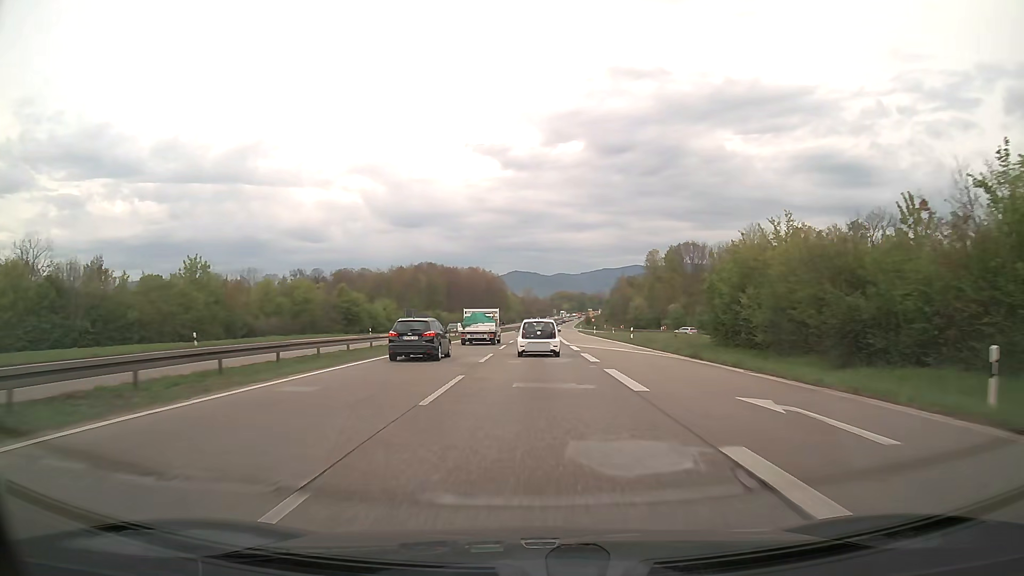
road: trunk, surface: asphalt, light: Day
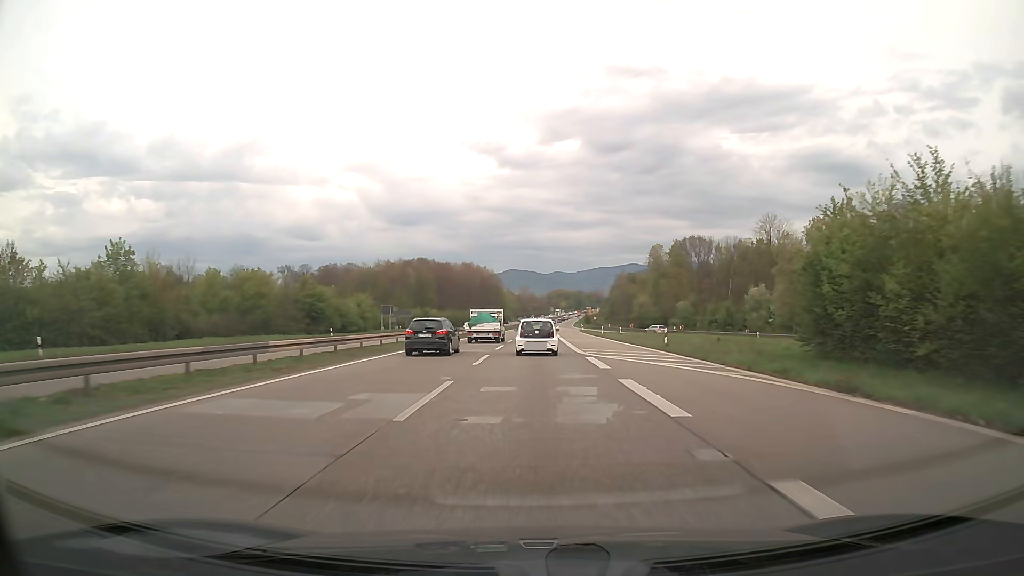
(0.0, +13.7) m; 0°
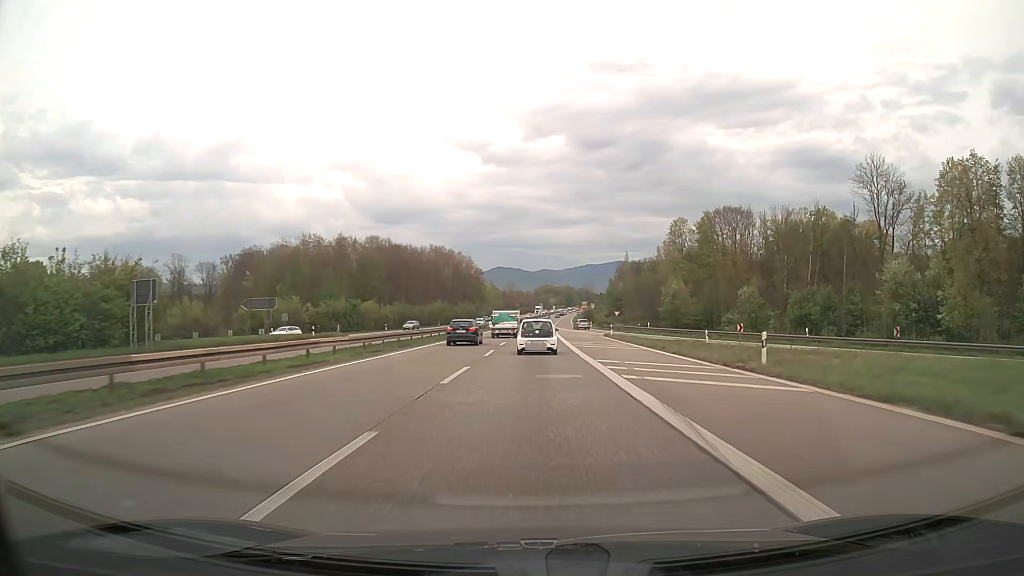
(+0.6, +55.1) m; +1°
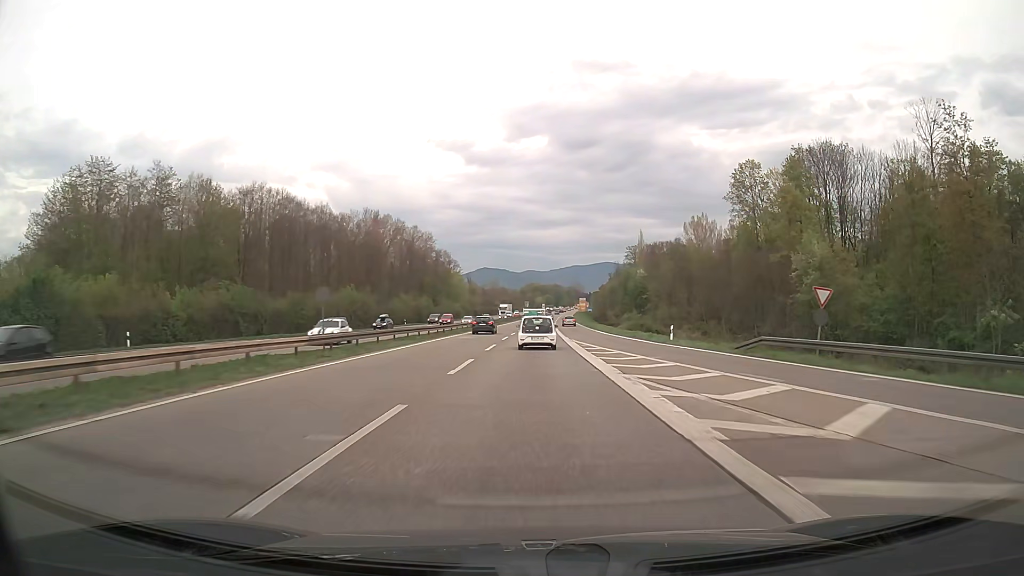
(+0.6, +69.3) m; +1°
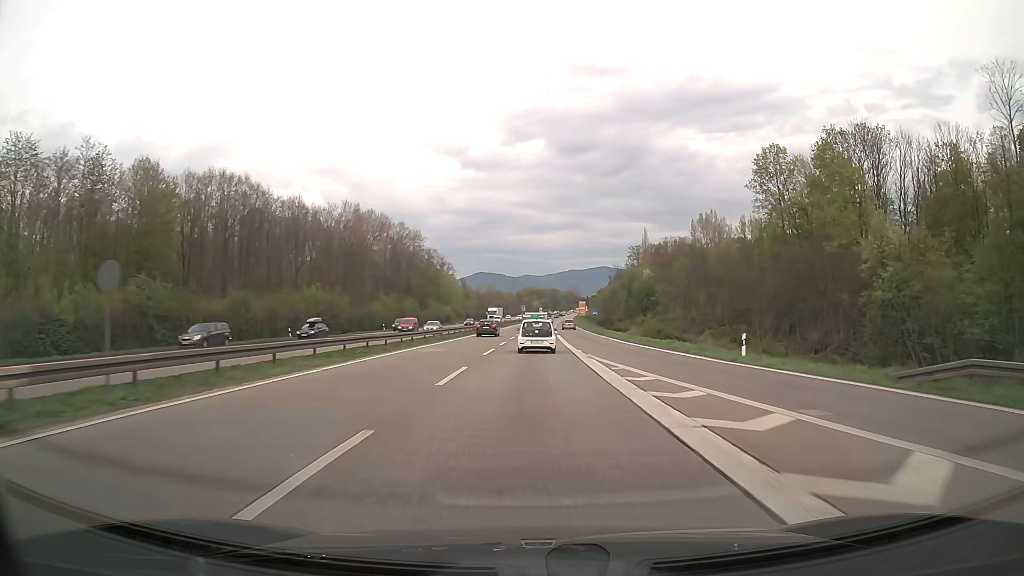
(0.0, +14.0) m; 0°
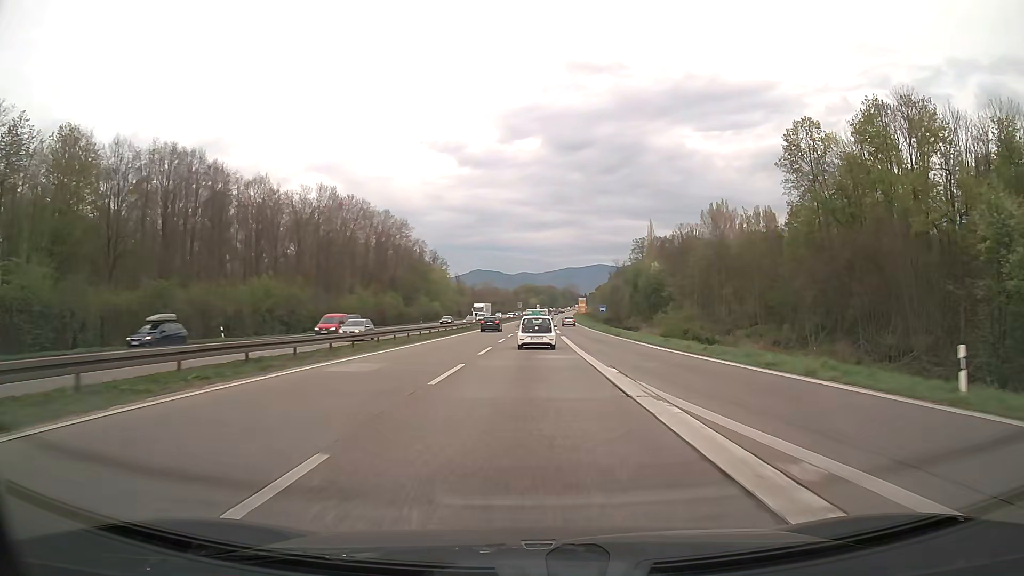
(0.0, +14.0) m; 0°
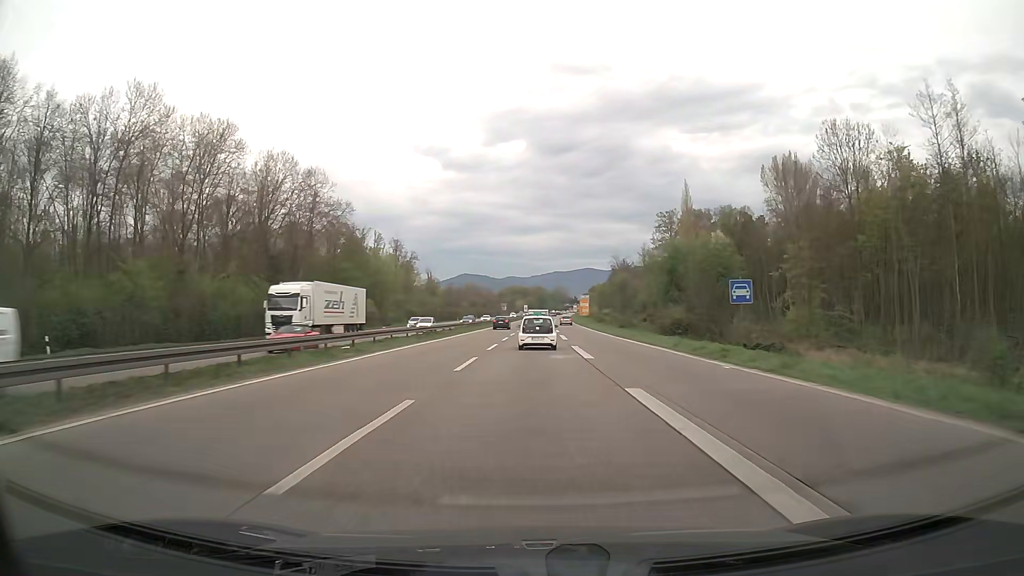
(+0.5, +56.8) m; +1°
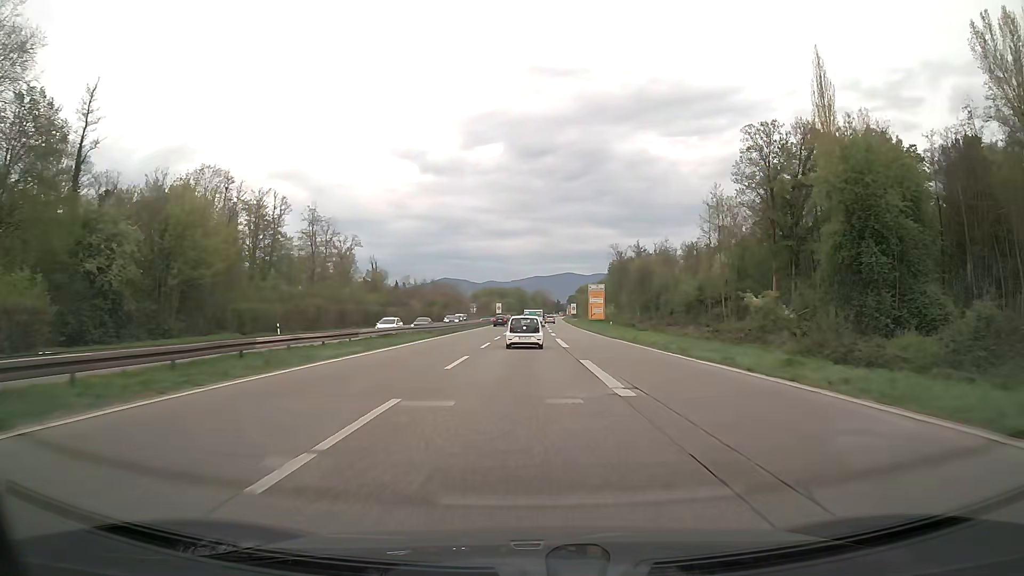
(+1.2, +71.4) m; +2°
(0, +10) (0, +20) (0, +30) (+1, +40) (+1, +50) (+1, +60) (+2, +70) (+2, +80) (+3, +90) (+3, +100) m
